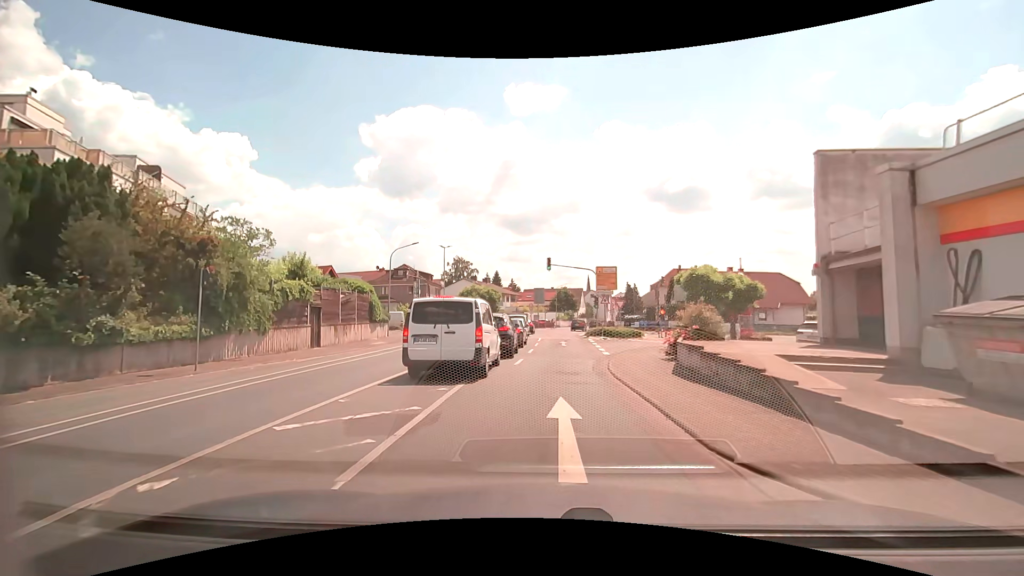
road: tertiary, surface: asphalt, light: Day
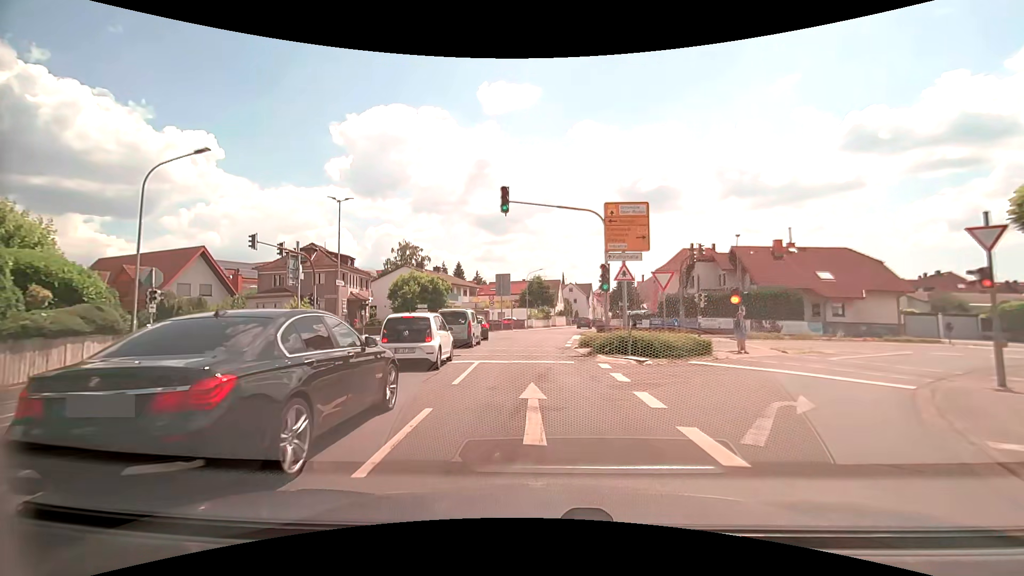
(+0.8, +23.2) m; +3°
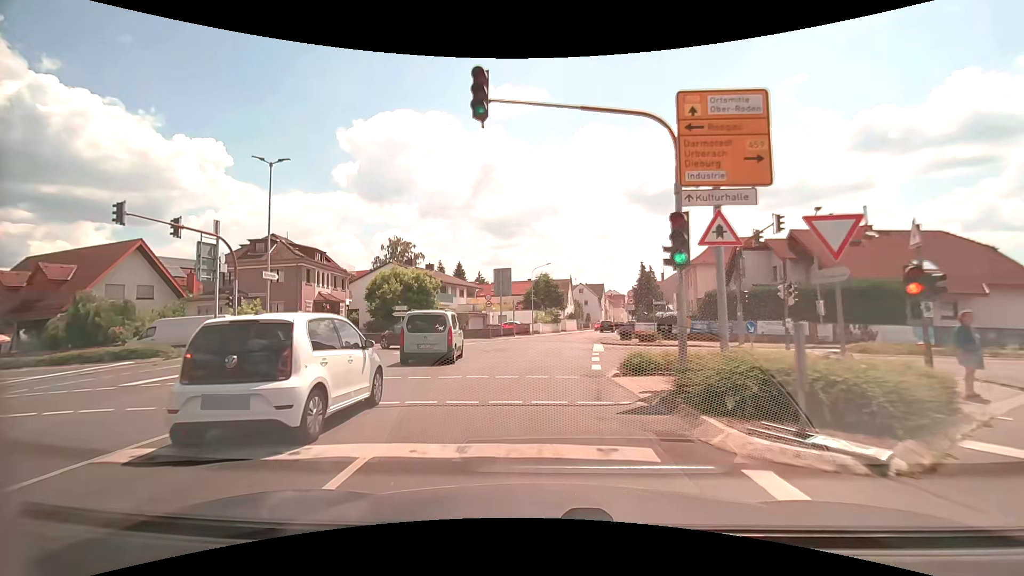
(-0.1, +10.0) m; -1°
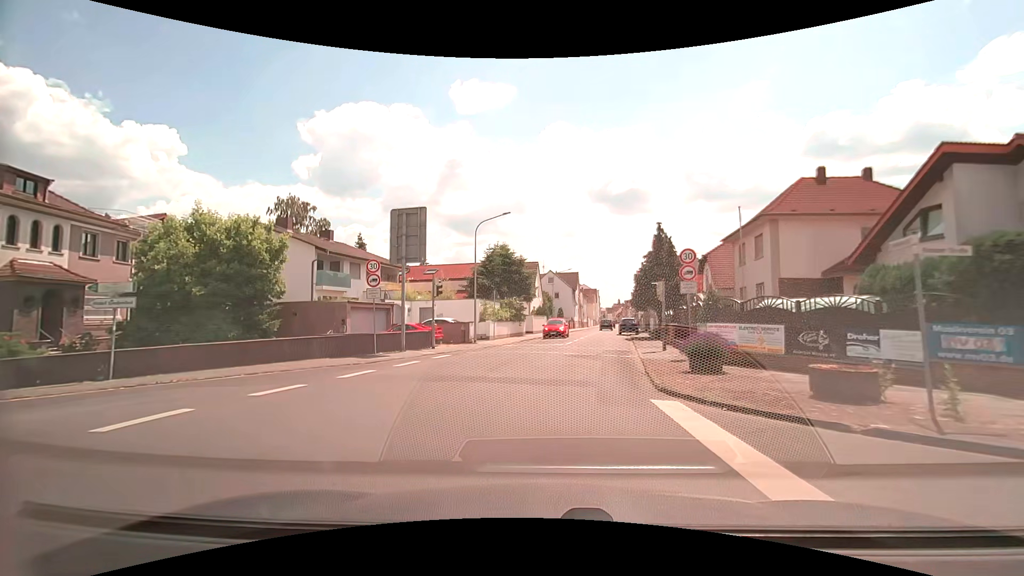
(+0.7, +24.0) m; +4°
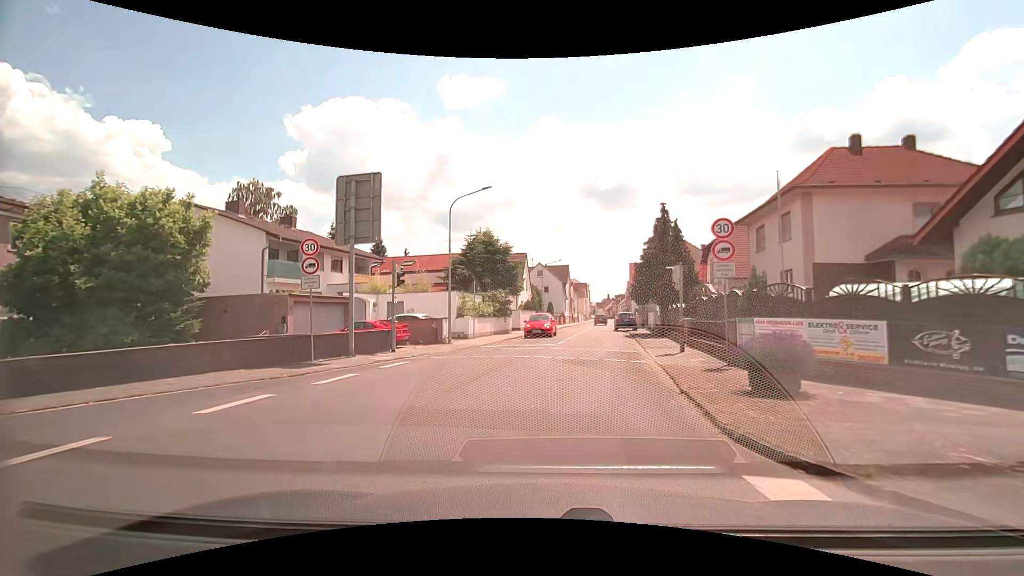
(+0.1, +4.7) m; +1°
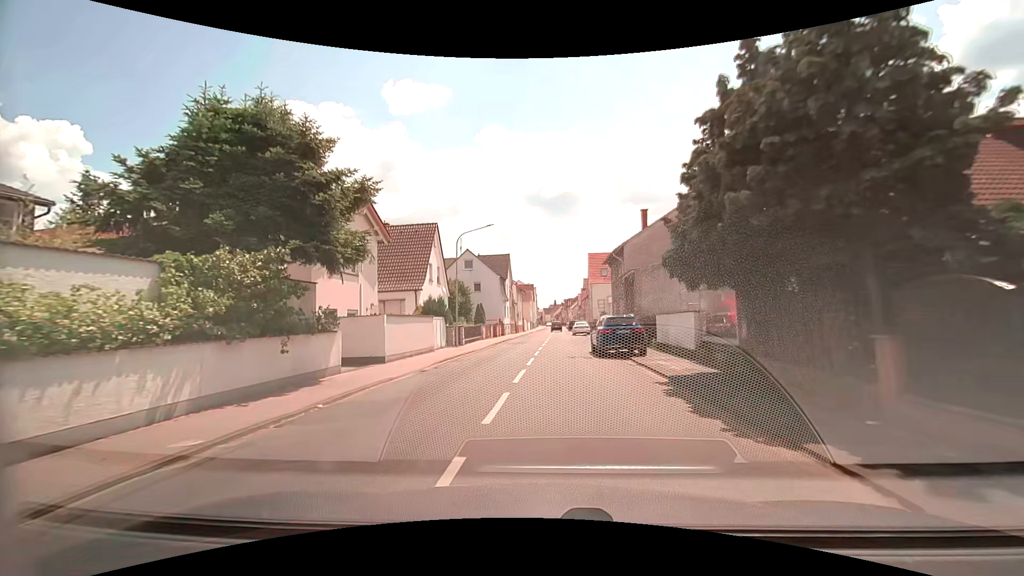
(+1.7, +24.6) m; +6°
(0, +10) (0, +20) (0, +30) (+1, +40) (+1, +50) (+1, +60) (+2, +70) (+2, +80) (+2, +90) (+3, +100) m
